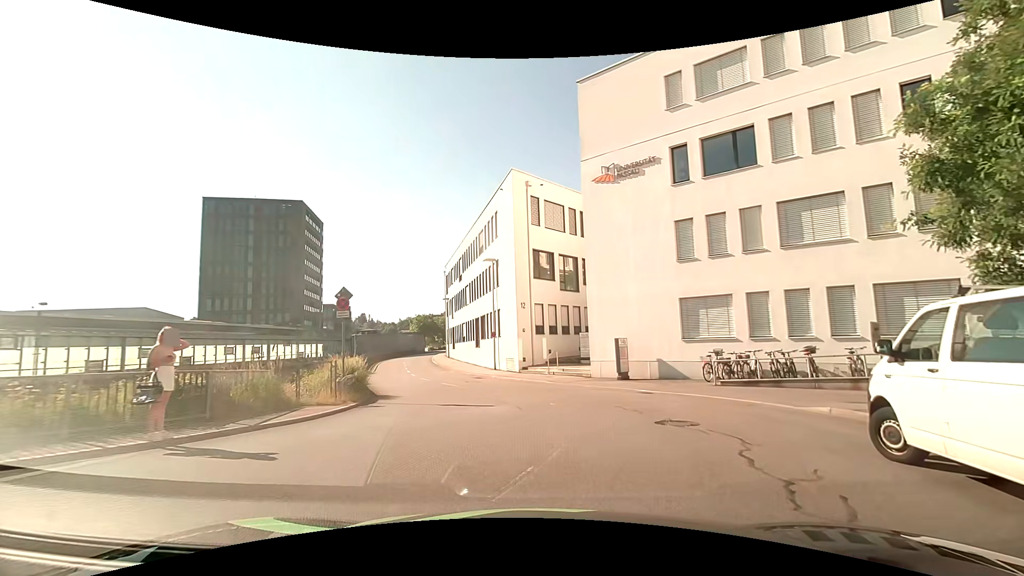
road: residential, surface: asphalt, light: Day
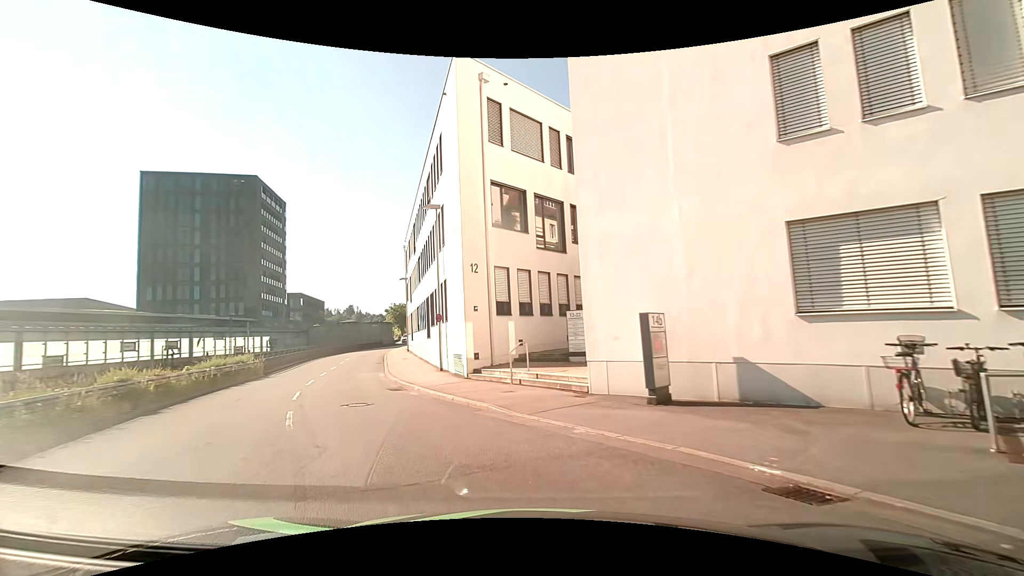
(+1.2, +12.4) m; +2°
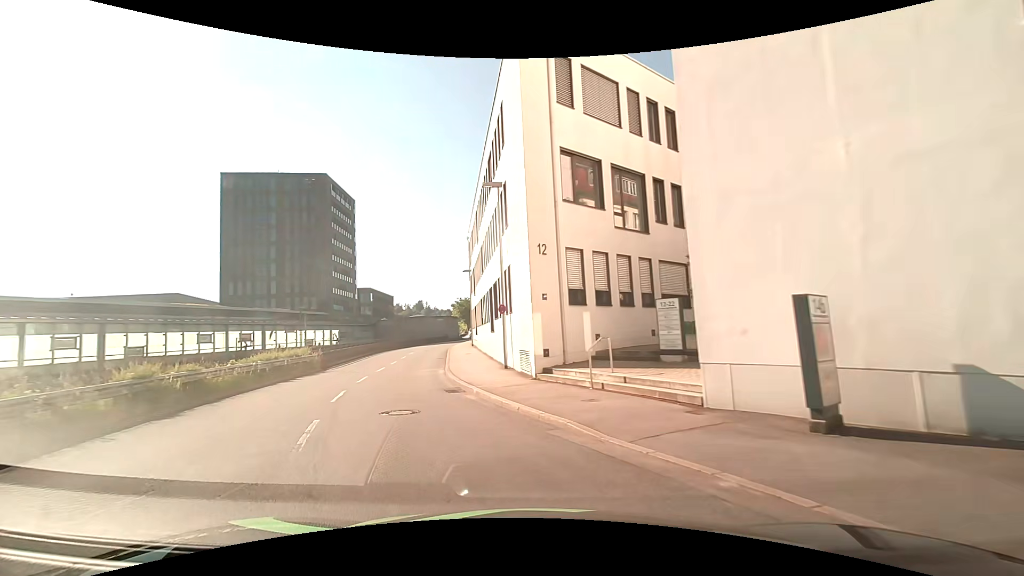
(-0.2, +3.0) m; -7°
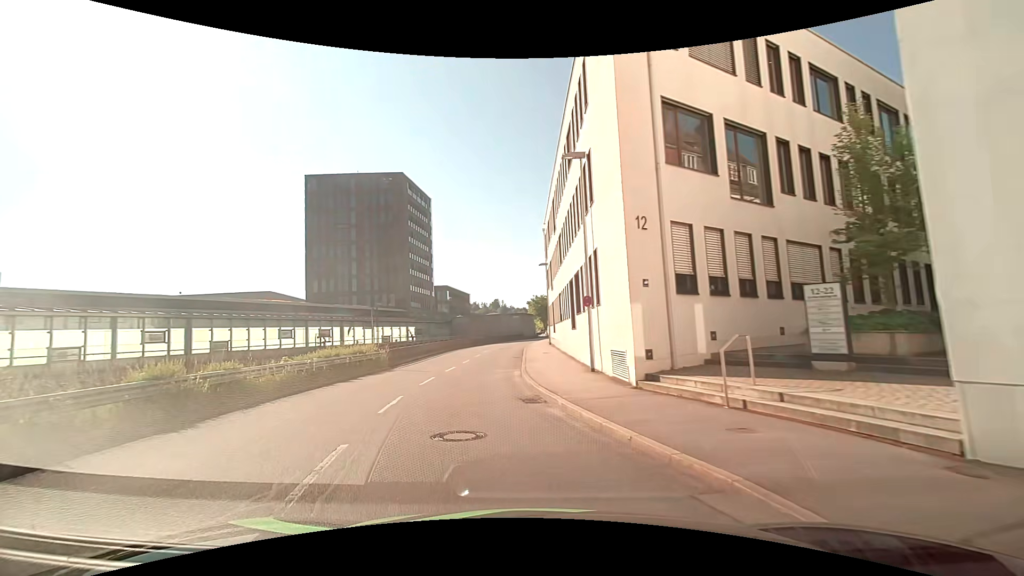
(-0.3, +3.1) m; -10°
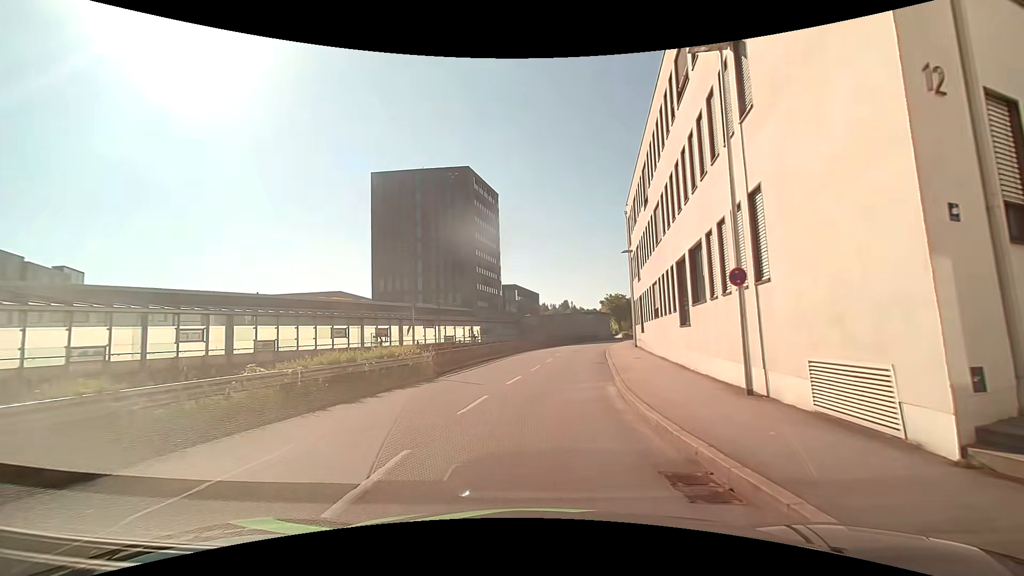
(-0.5, +6.7) m; -7°
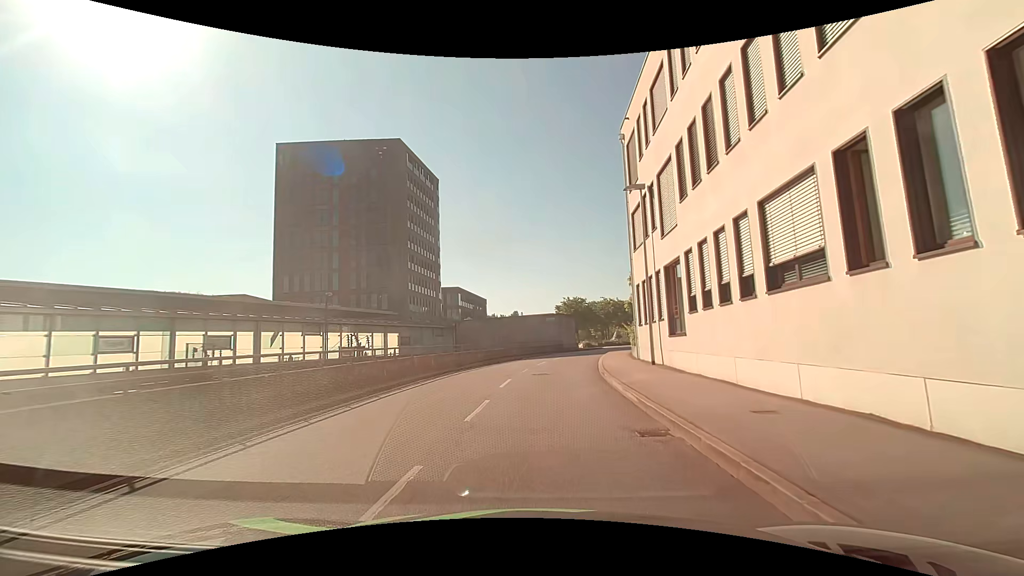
(+0.6, +18.7) m; +5°
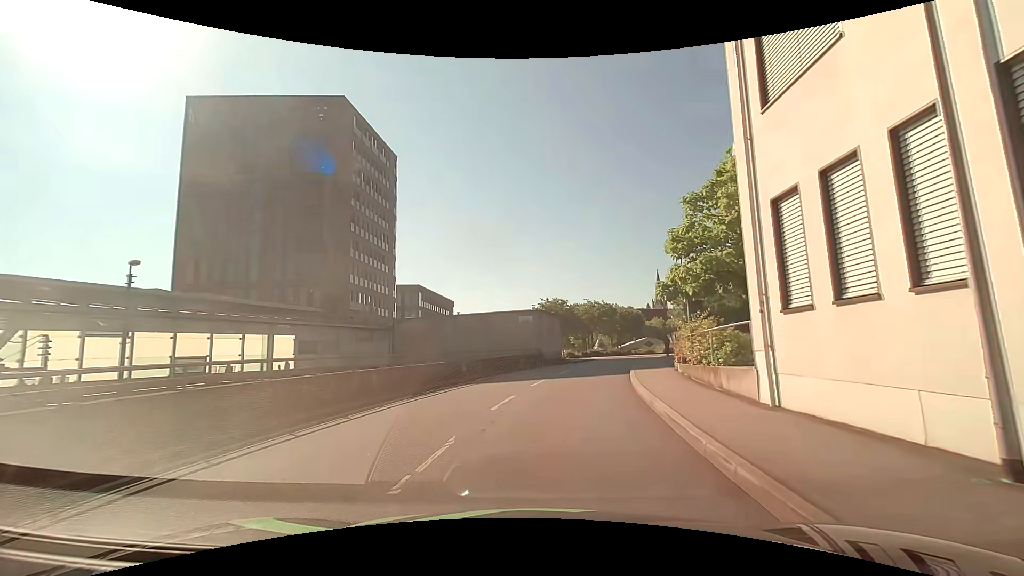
(+0.6, +16.0) m; +3°
